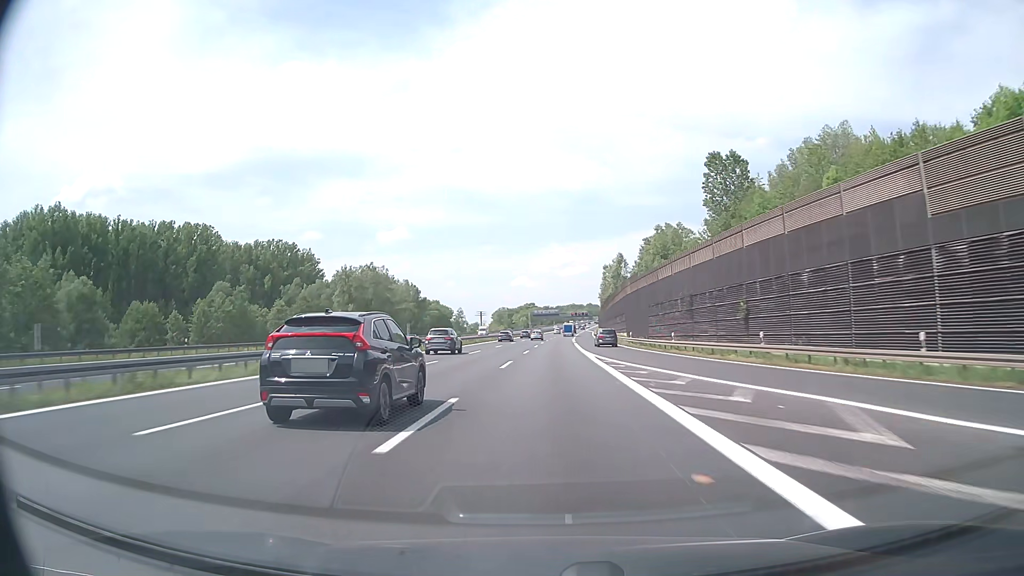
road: motorway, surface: asphalt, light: Day
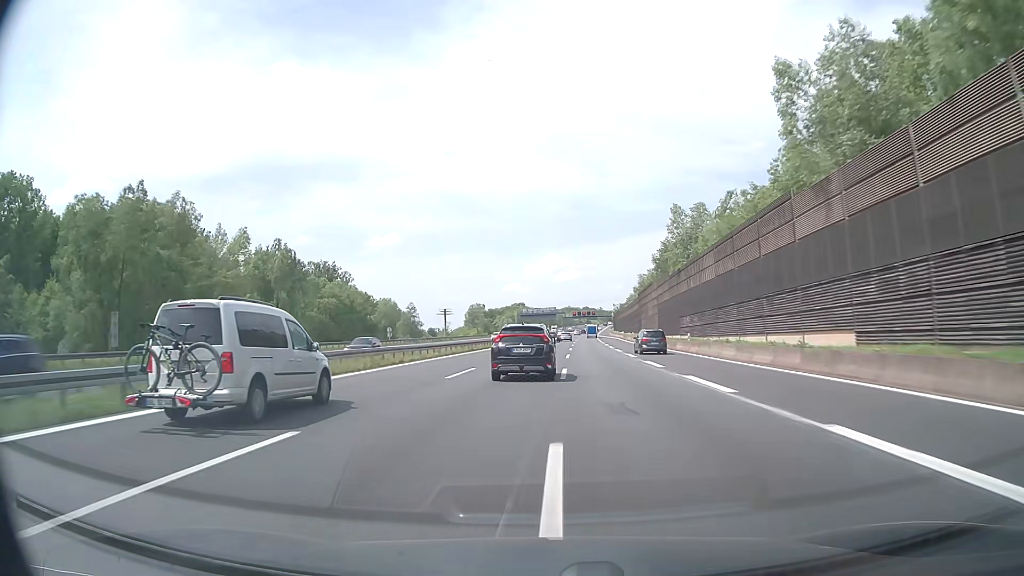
(+0.4, +94.2) m; +1°
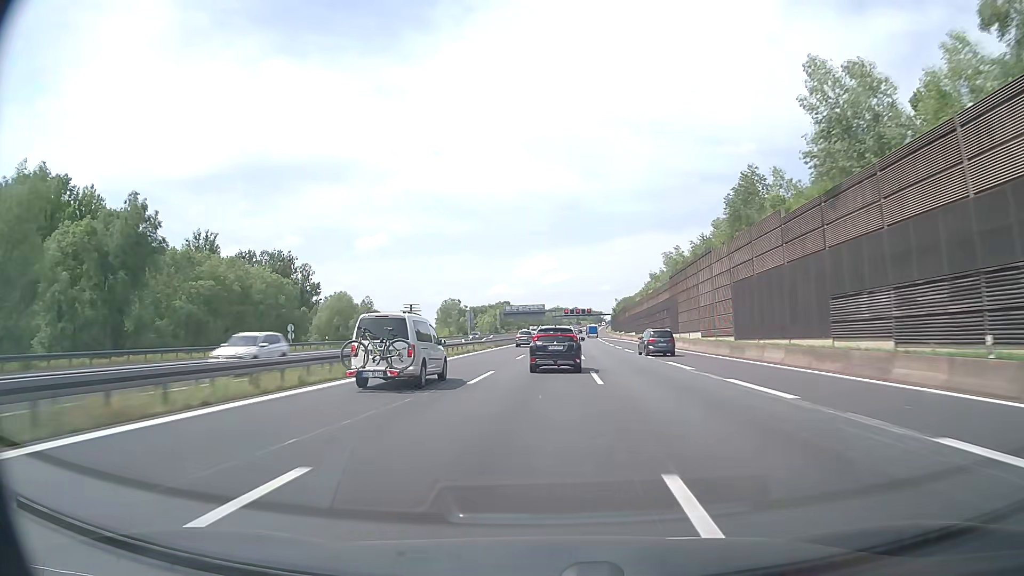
(+0.2, +37.7) m; +1°
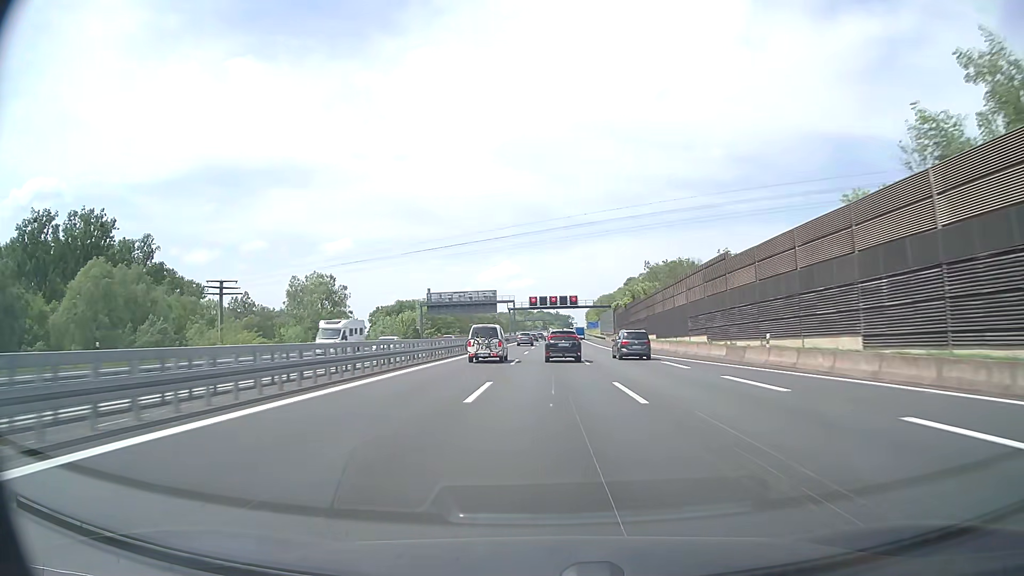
(+2.6, +94.2) m; +3°
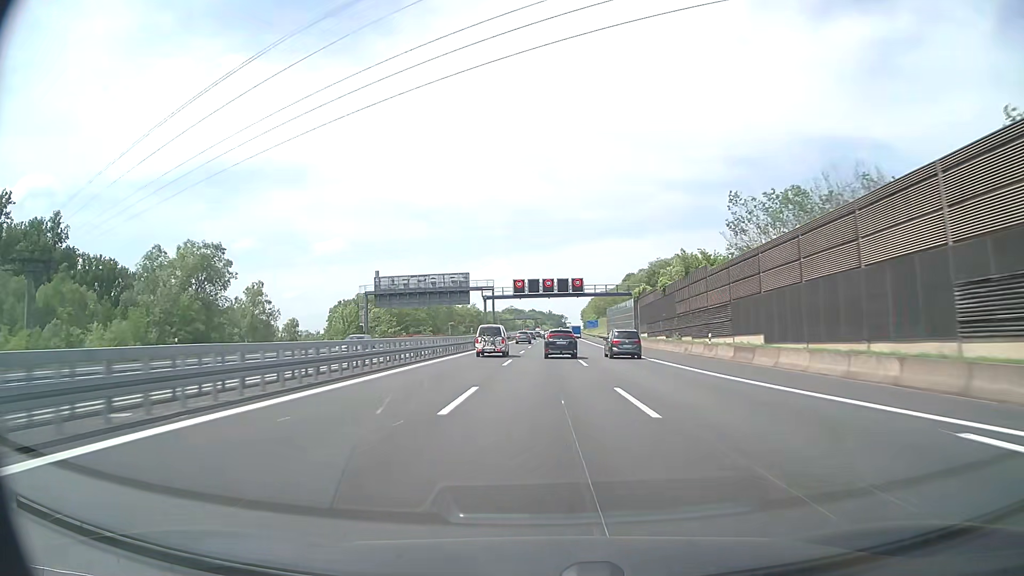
(+0.2, +38.0) m; +1°
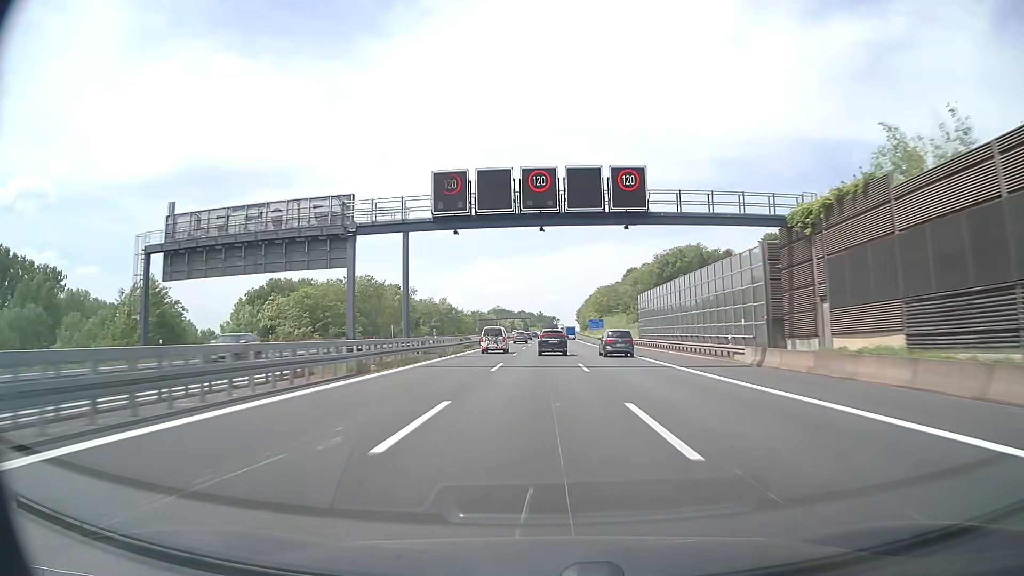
(+0.4, +57.4) m; +1°
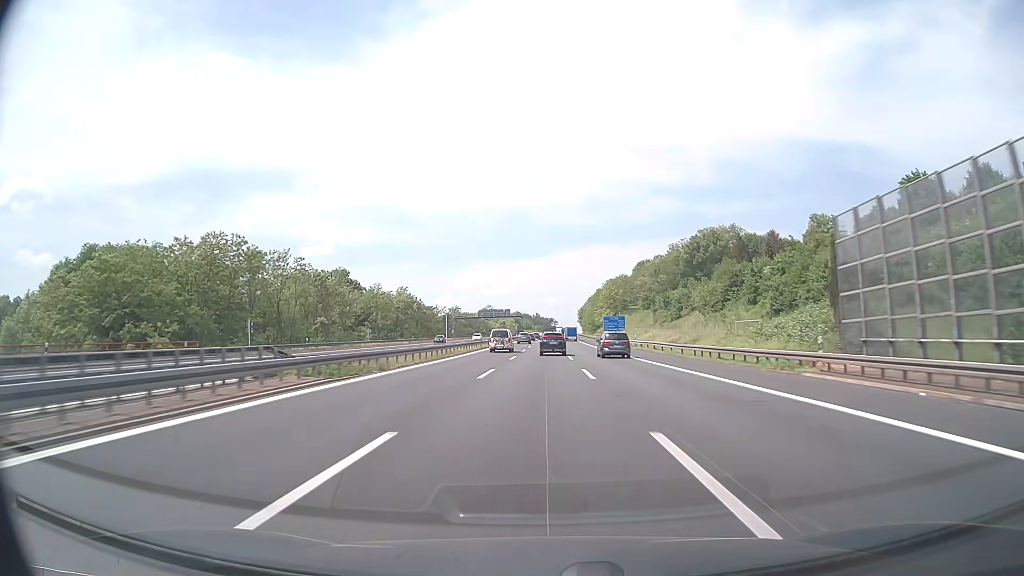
(+0.4, +57.6) m; 0°
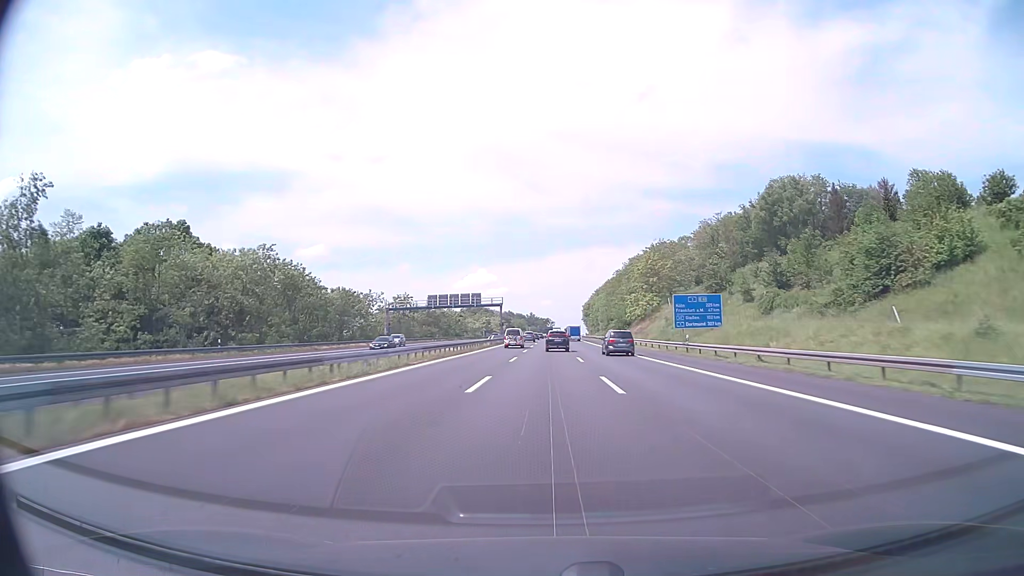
(+0.2, +77.1) m; 0°
(0, +10) (0, +20) (0, +30) (0, +40) (0, +50) (0, +60) (0, +70) (+1, +80) (+1, +90) (+1, +100) m
